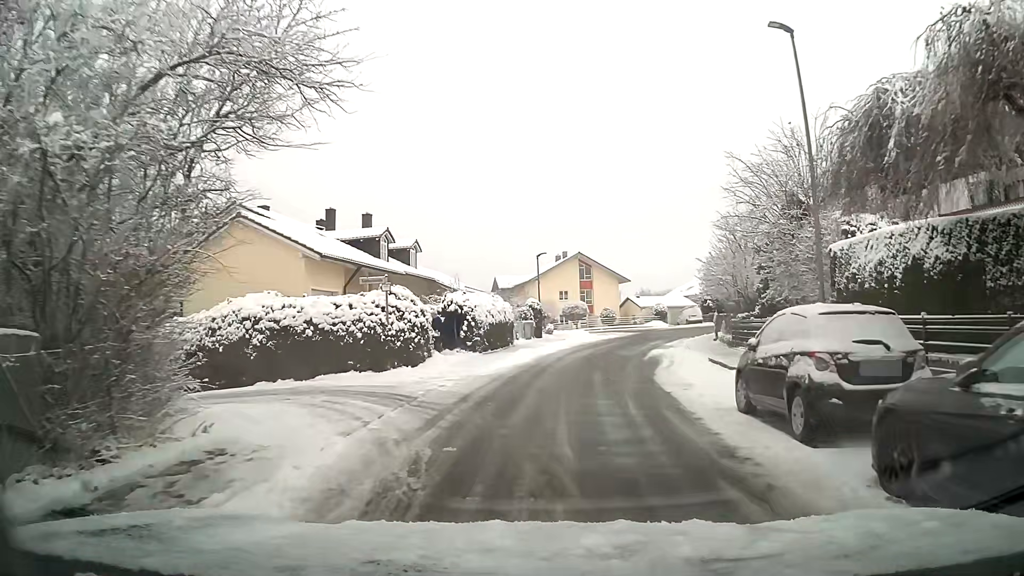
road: unclassified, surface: asphalt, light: Day
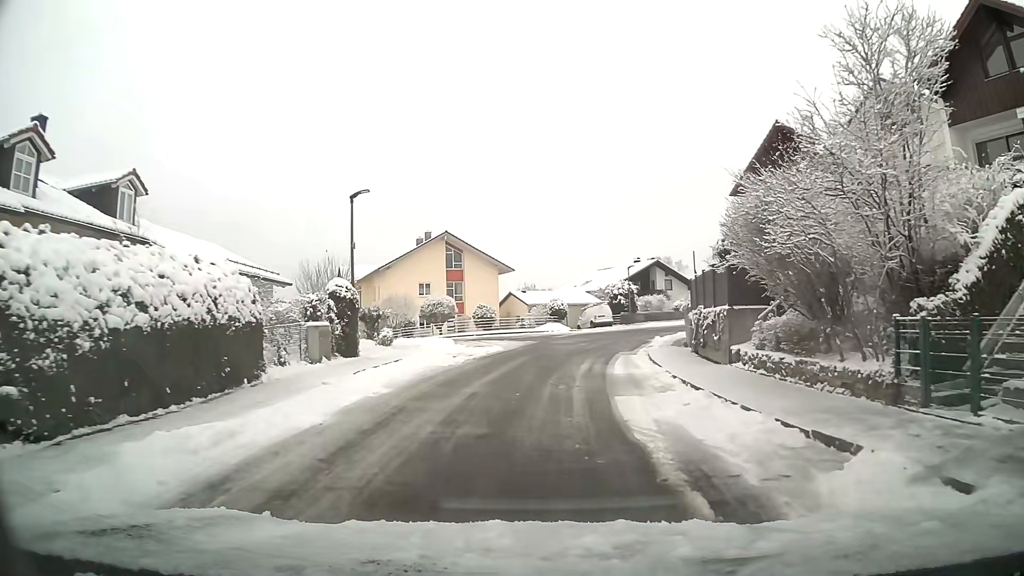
(+1.9, +19.8) m; +11°
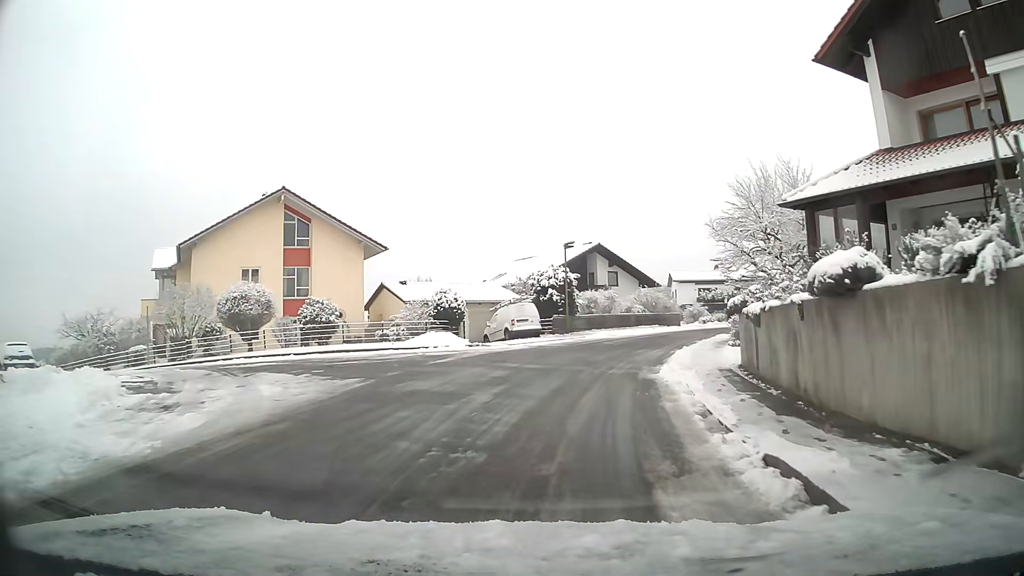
(+1.4, +21.3) m; +7°
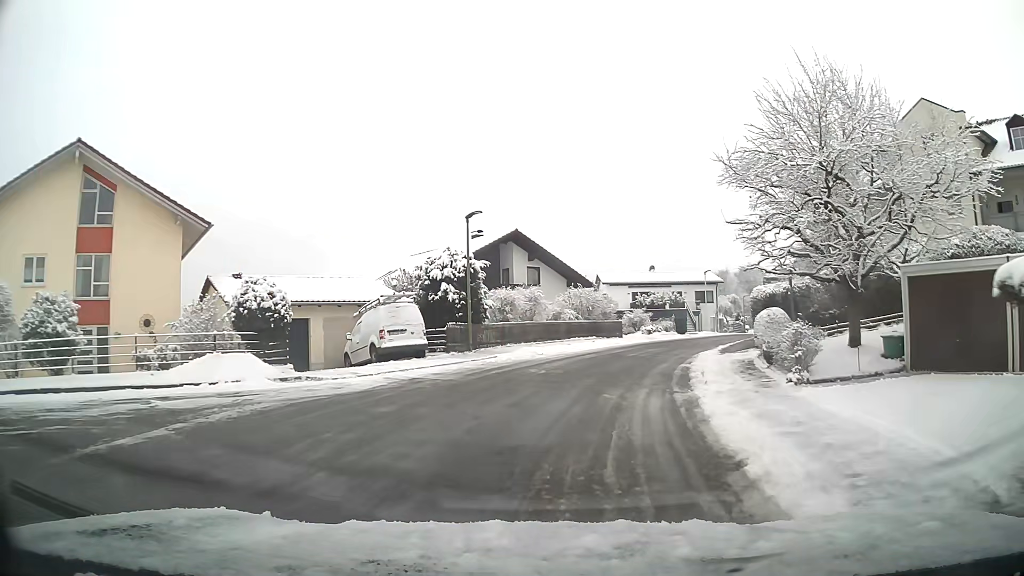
(+0.7, +12.8) m; +7°
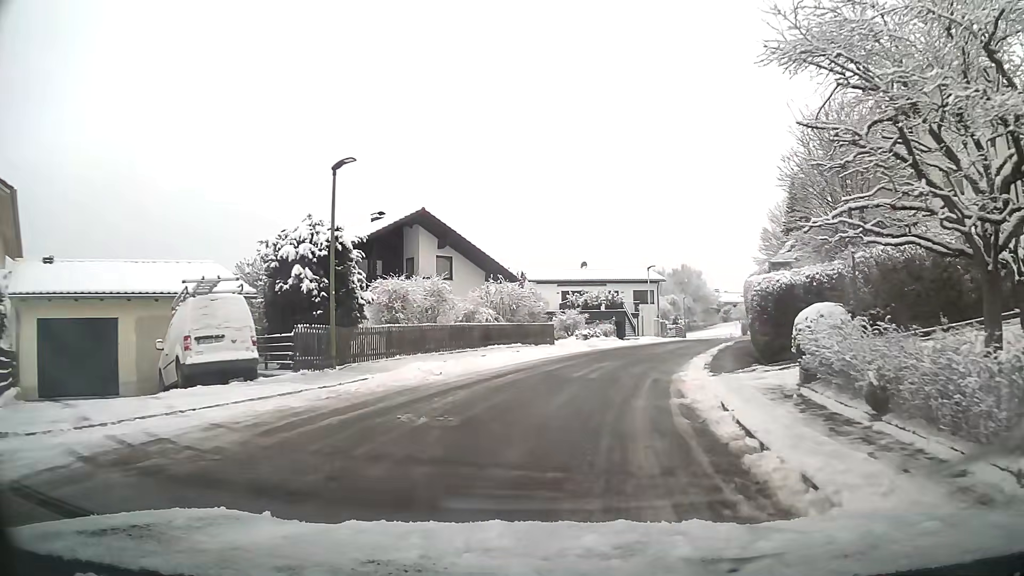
(+0.6, +8.3) m; +7°
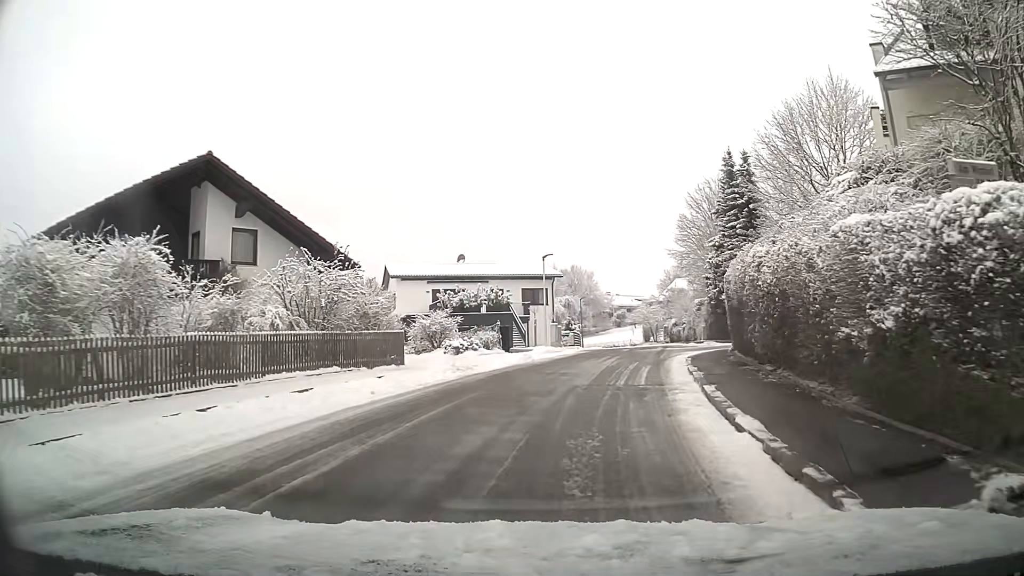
(+1.0, +12.3) m; +10°
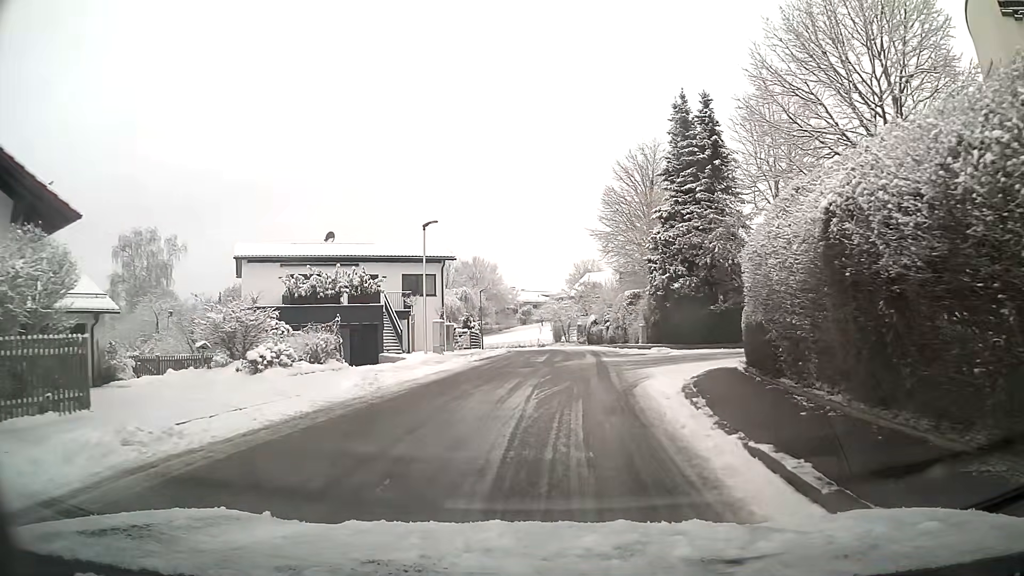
(+0.8, +11.7) m; +7°
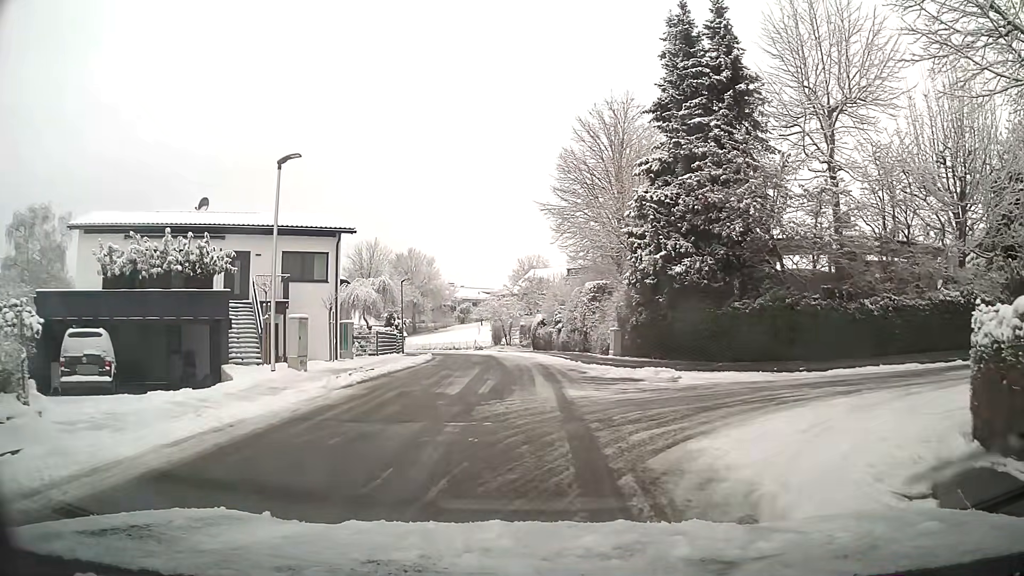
(+0.5, +10.7) m; +4°
(0, +10) (0, +20) (-1, +30) (-2, +40) (-4, +50) (-6, +60) (-9, +69) (-13, +78) (-17, +87) (-22, +96) m
